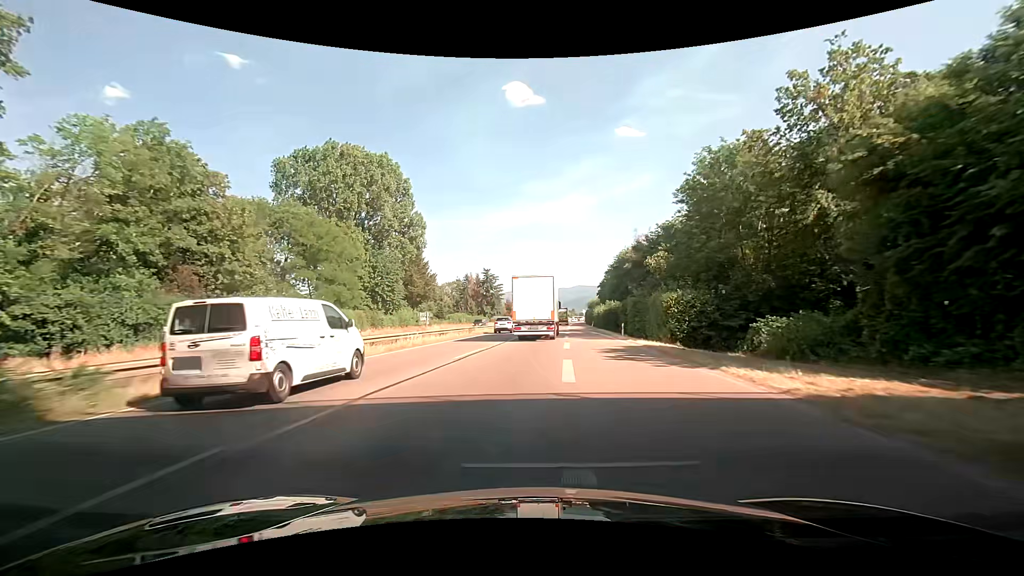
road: trunk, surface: asphalt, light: Day
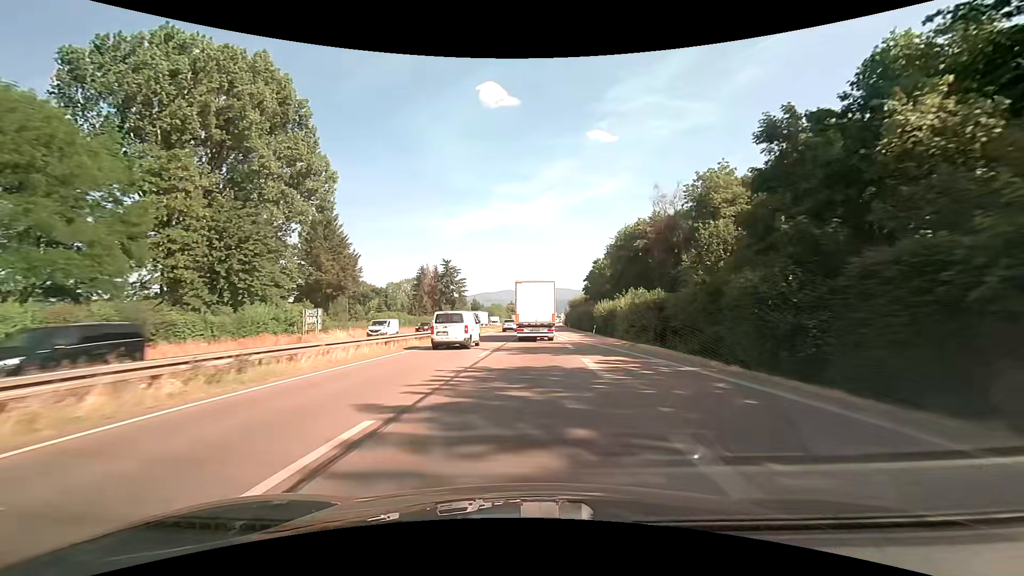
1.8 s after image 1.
(+0.6, +34.5) m; +3°
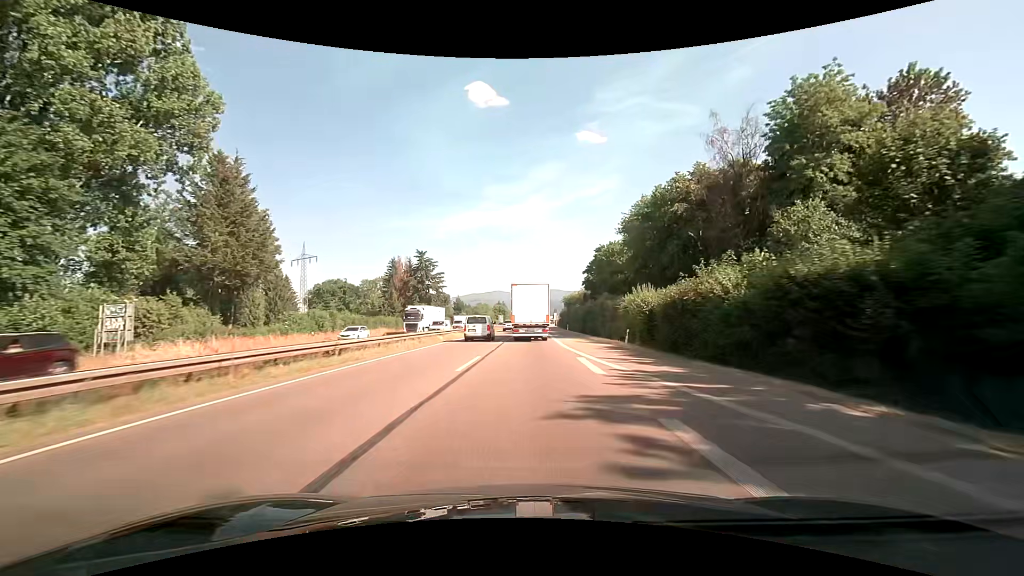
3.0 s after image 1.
(+0.2, +23.1) m; +1°
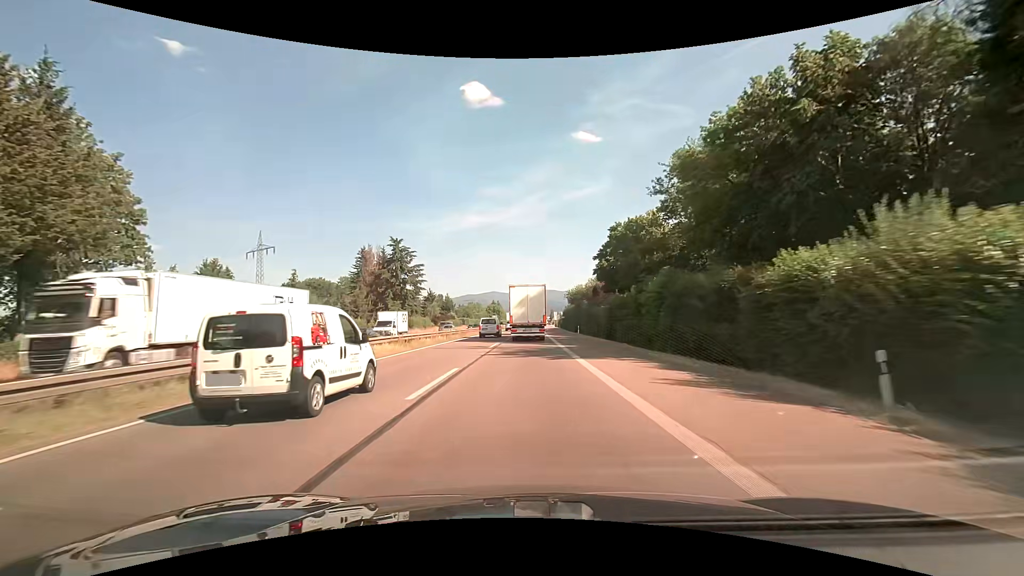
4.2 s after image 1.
(+0.2, +23.2) m; +1°
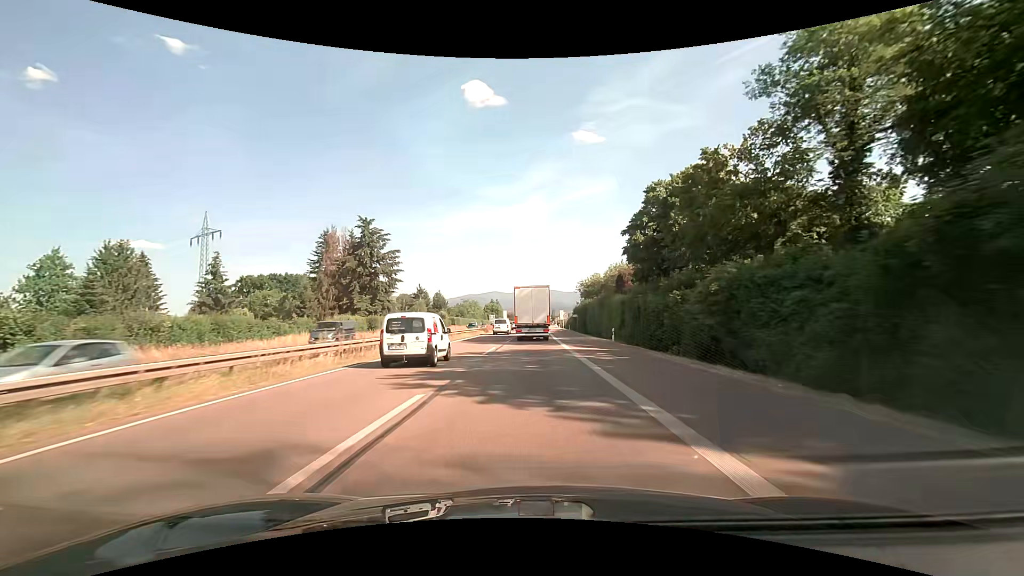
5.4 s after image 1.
(-0.1, +23.5) m; 0°
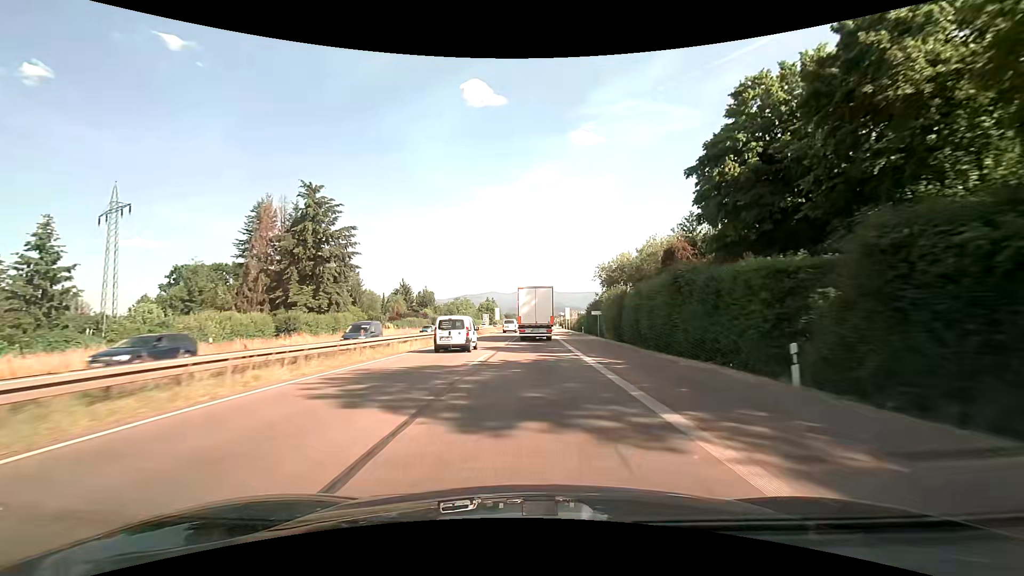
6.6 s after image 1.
(+0.1, +24.2) m; 0°
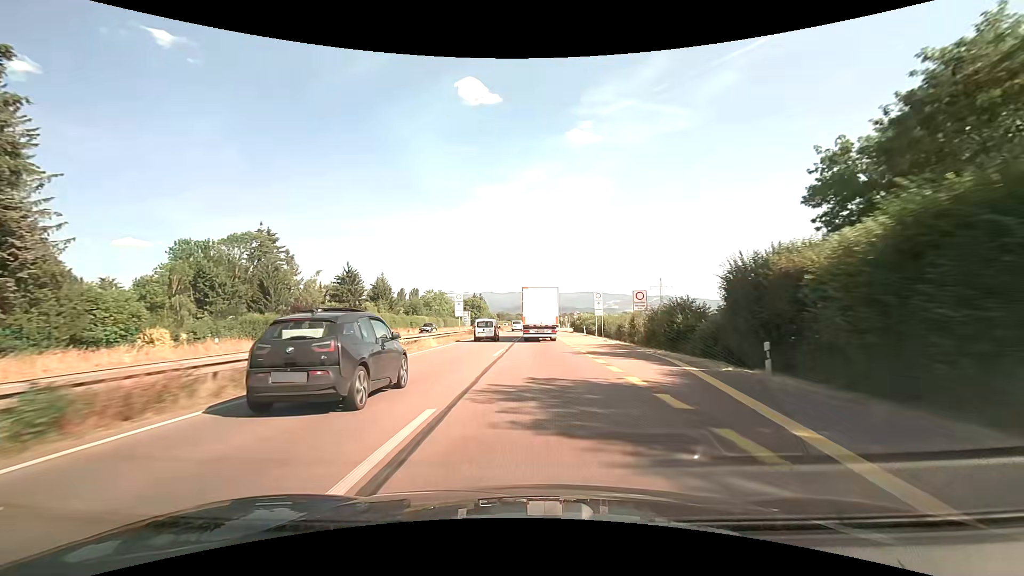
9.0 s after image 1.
(+0.1, +49.7) m; 0°
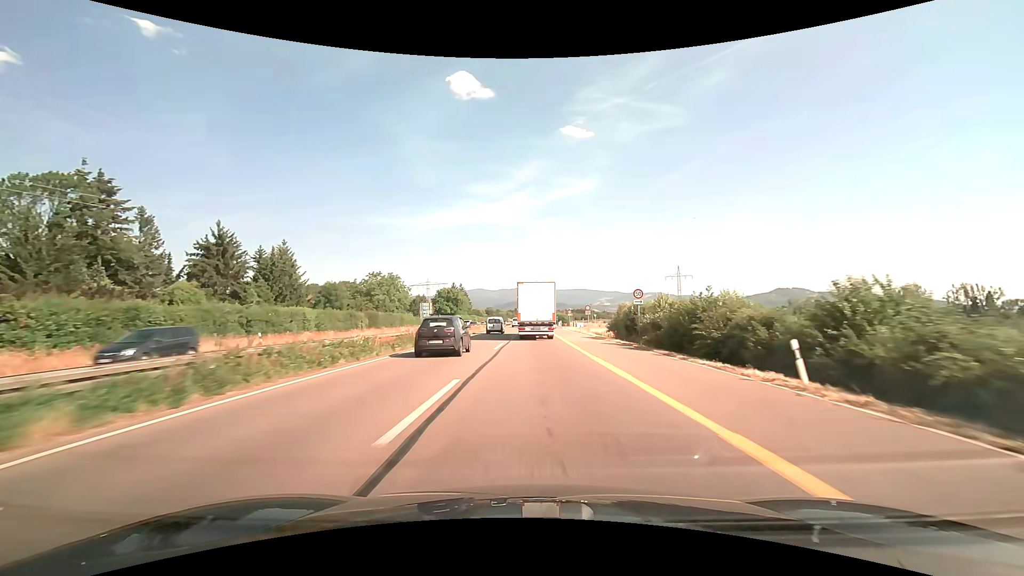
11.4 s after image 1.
(+0.5, +50.6) m; +1°
(0, +10) (0, +20) (0, +30) (0, +40) (0, +50) (0, +60) (+1, +70) (+1, +80) (+1, +90) (+1, +100) m
